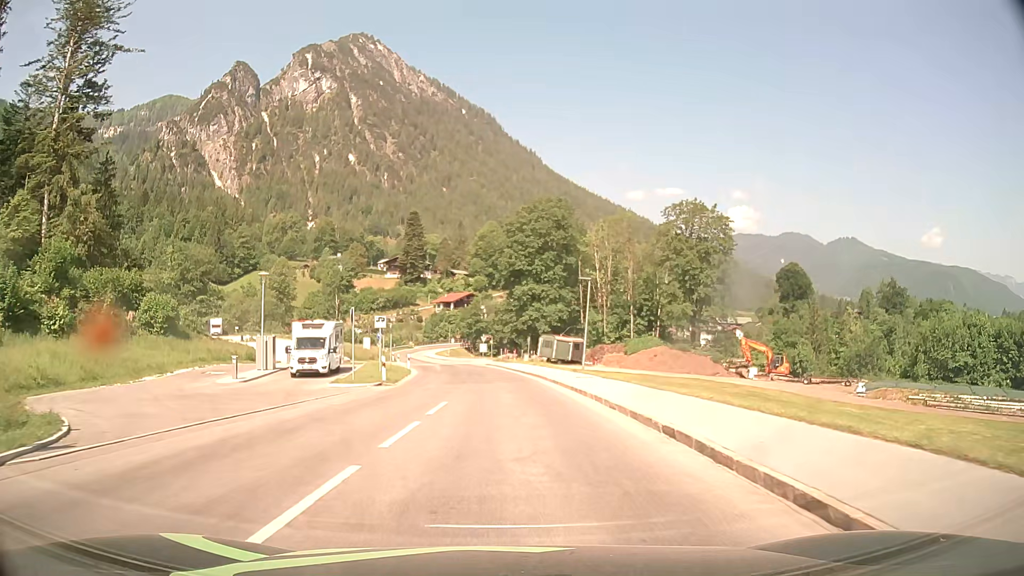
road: tertiary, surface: asphalt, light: Day
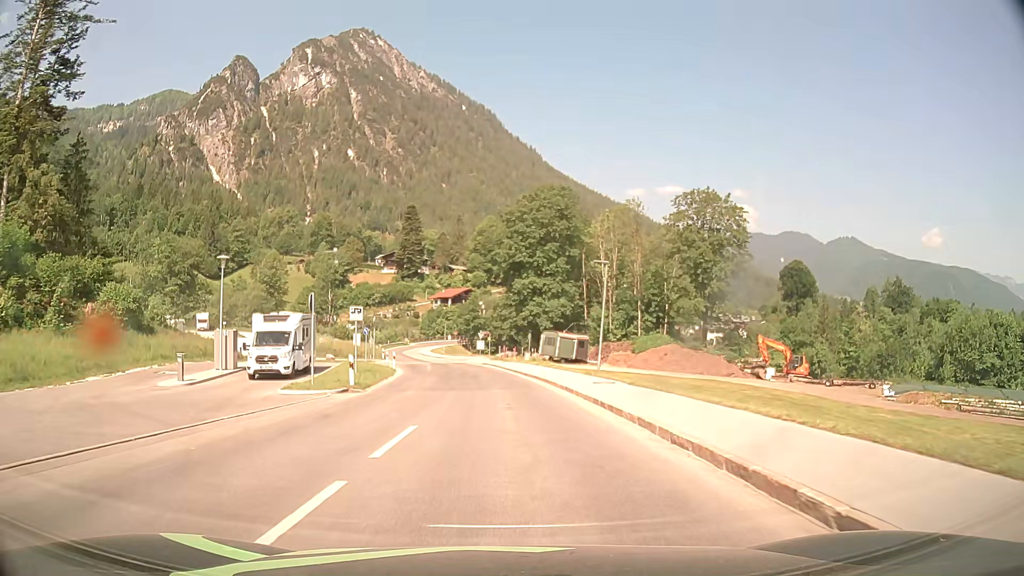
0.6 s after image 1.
(+0.1, +5.8) m; +1°
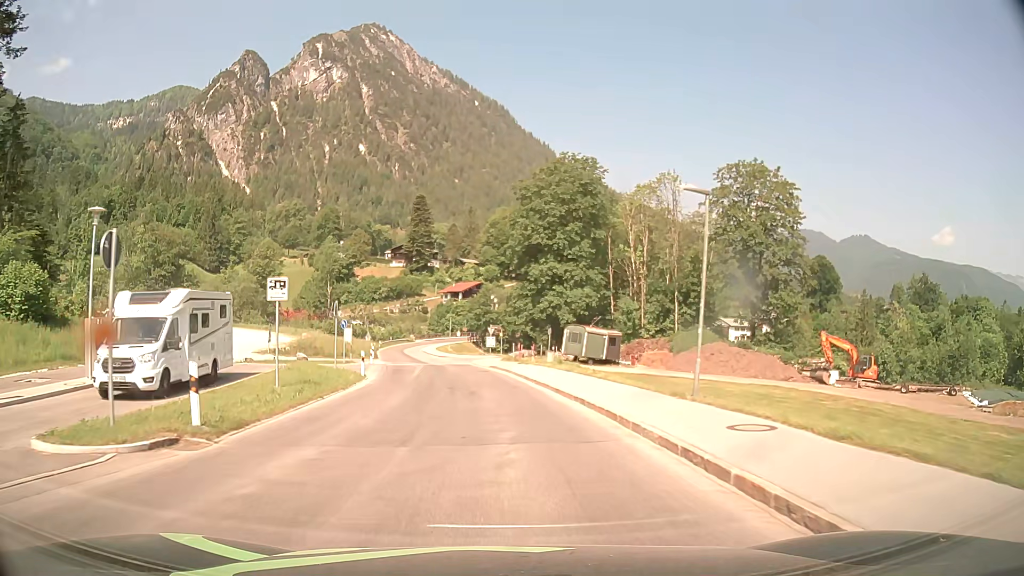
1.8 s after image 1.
(-0.2, +12.4) m; -2°
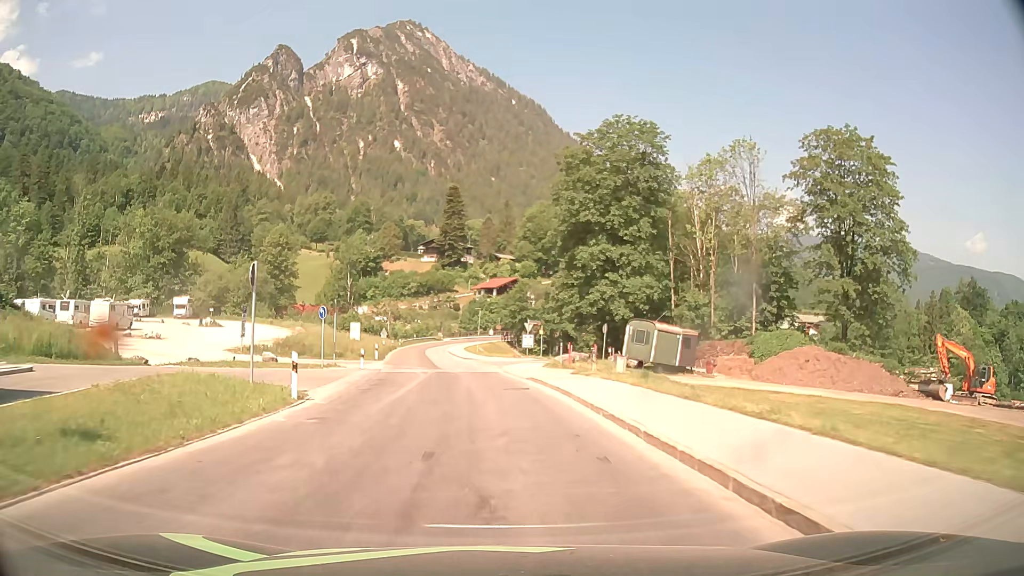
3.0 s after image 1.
(-0.3, +13.6) m; -3°
